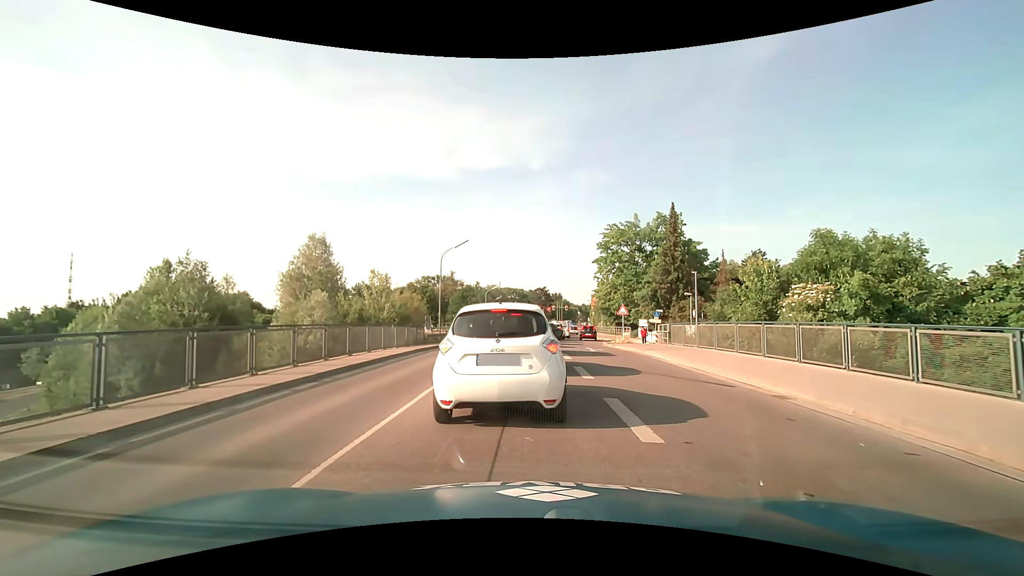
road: secondary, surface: asphalt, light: Day
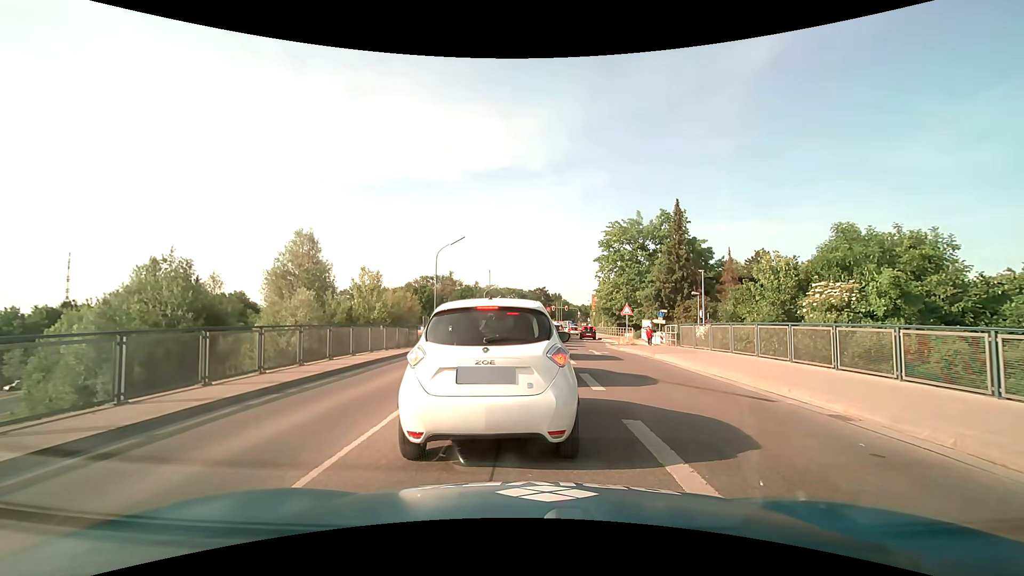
(0.0, +1.7) m; +1°
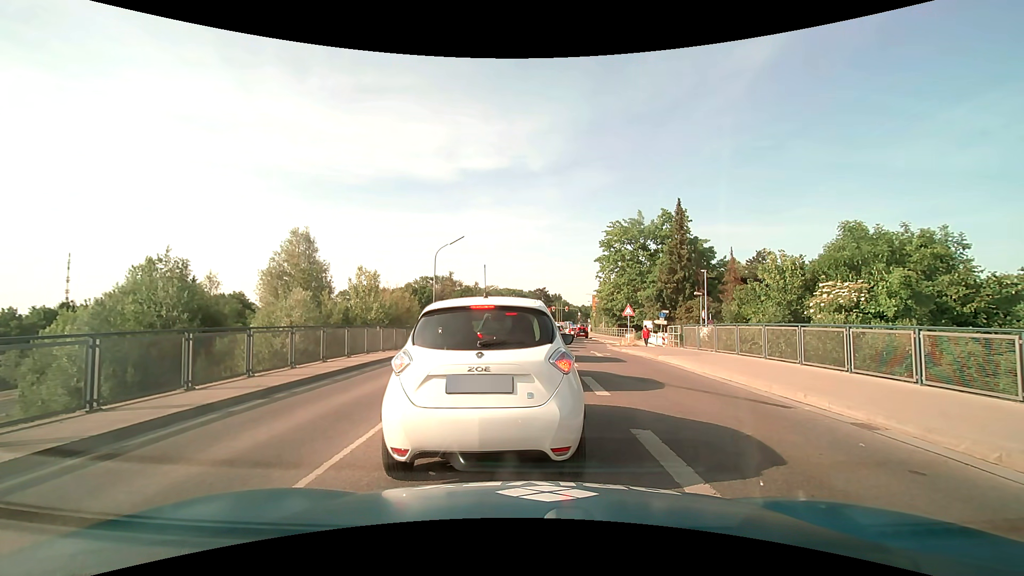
(0.0, +0.6) m; 0°
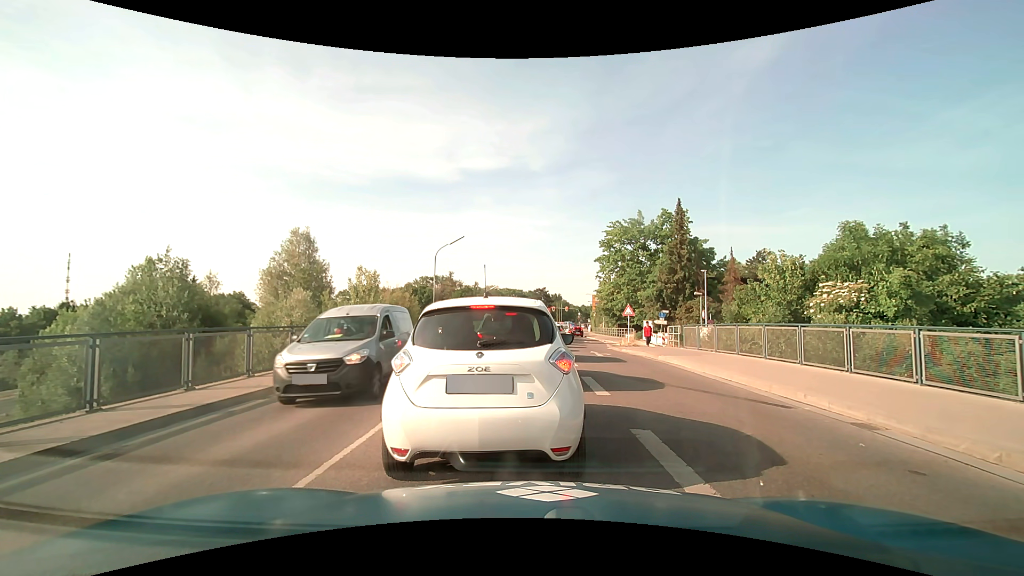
(0.0, 0.0) m; 0°
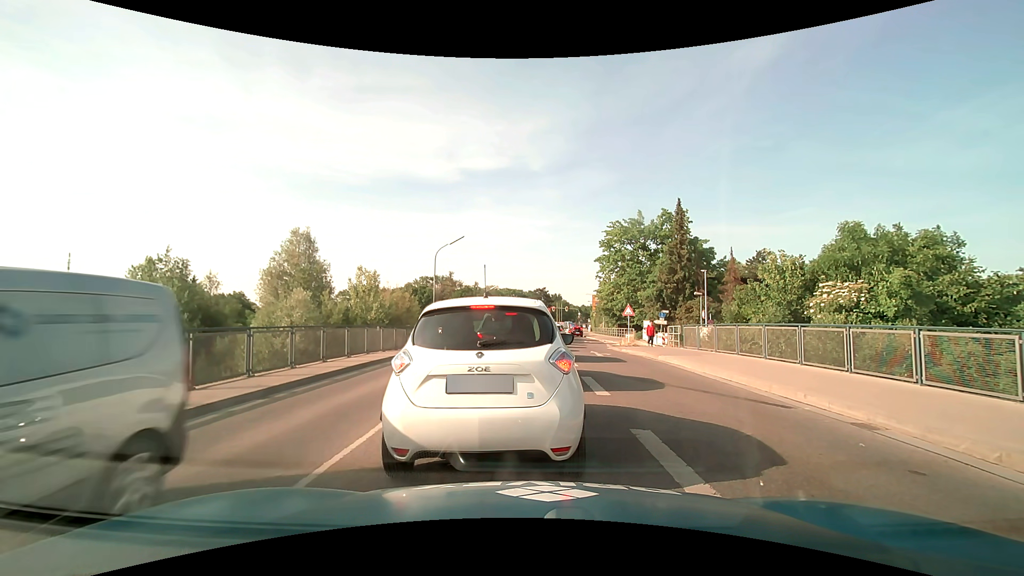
(0.0, 0.0) m; 0°
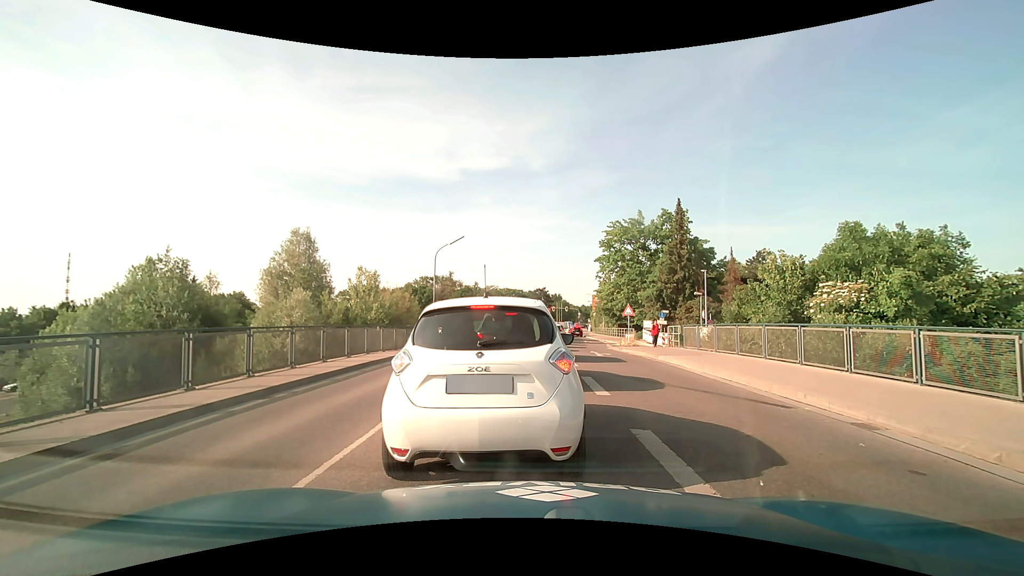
(0.0, 0.0) m; 0°
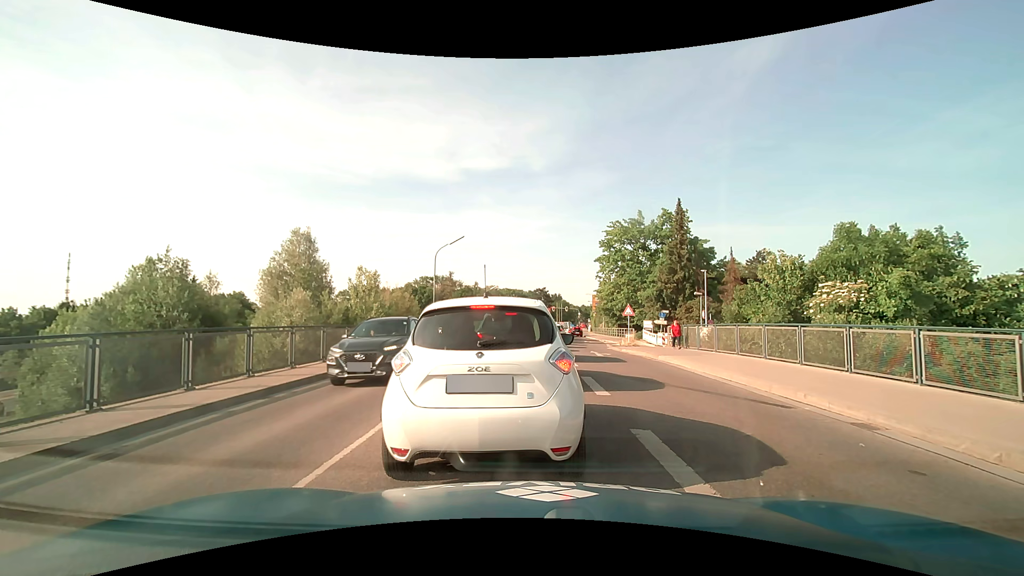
(0.0, 0.0) m; 0°
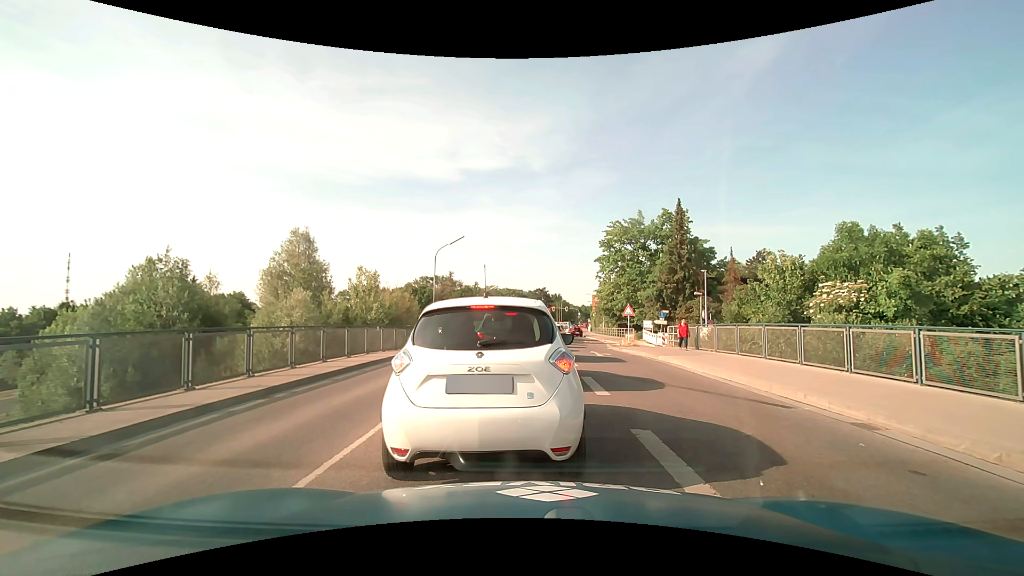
(0.0, 0.0) m; 0°
